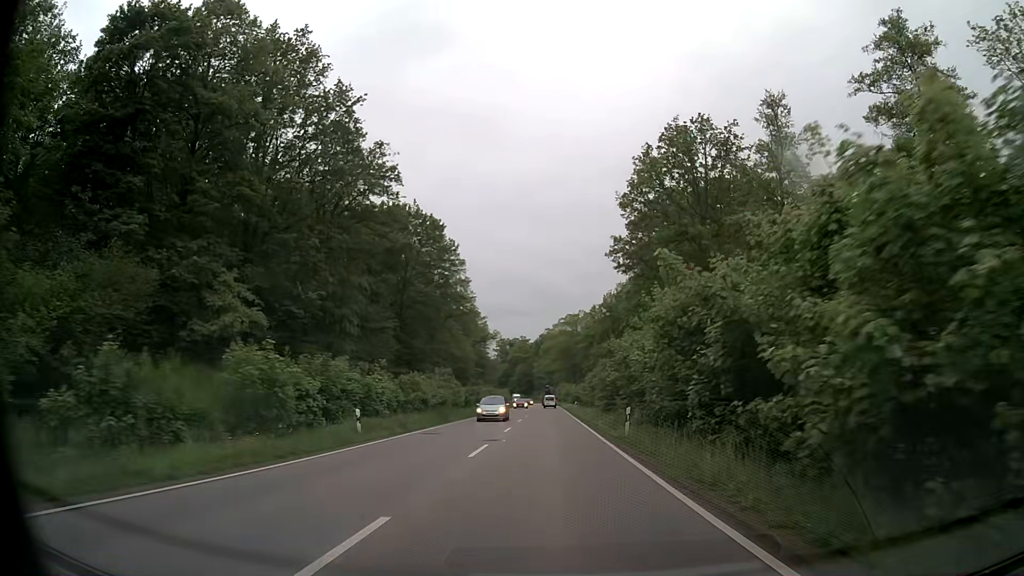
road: secondary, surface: asphalt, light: Day
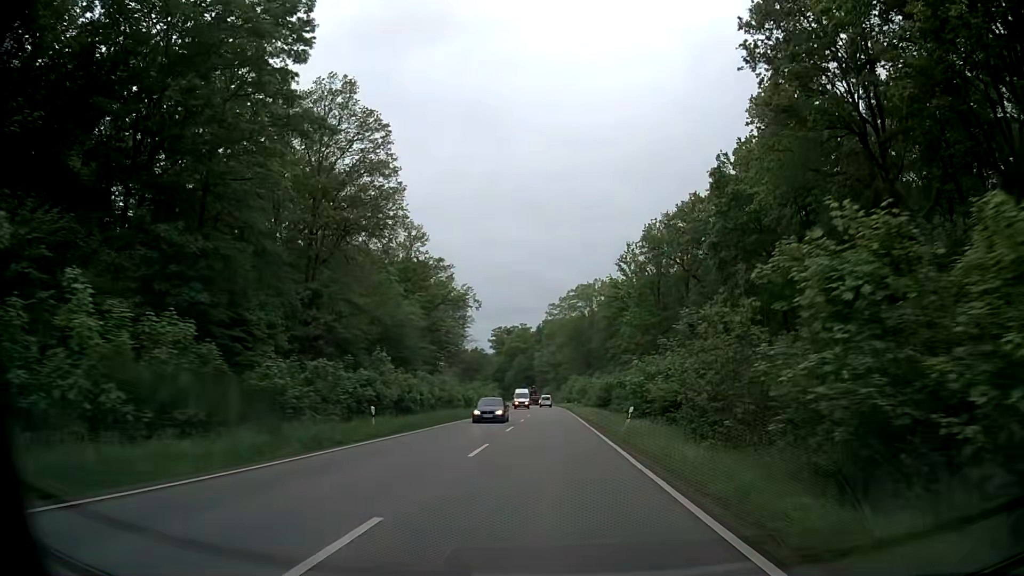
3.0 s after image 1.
(-0.2, +48.3) m; 0°
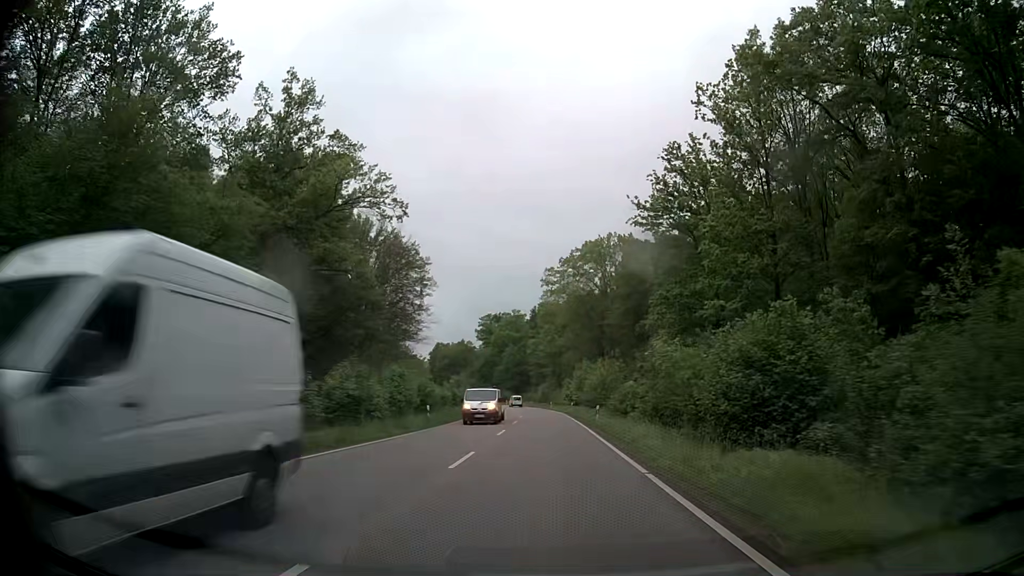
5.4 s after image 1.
(-0.2, +38.3) m; 0°
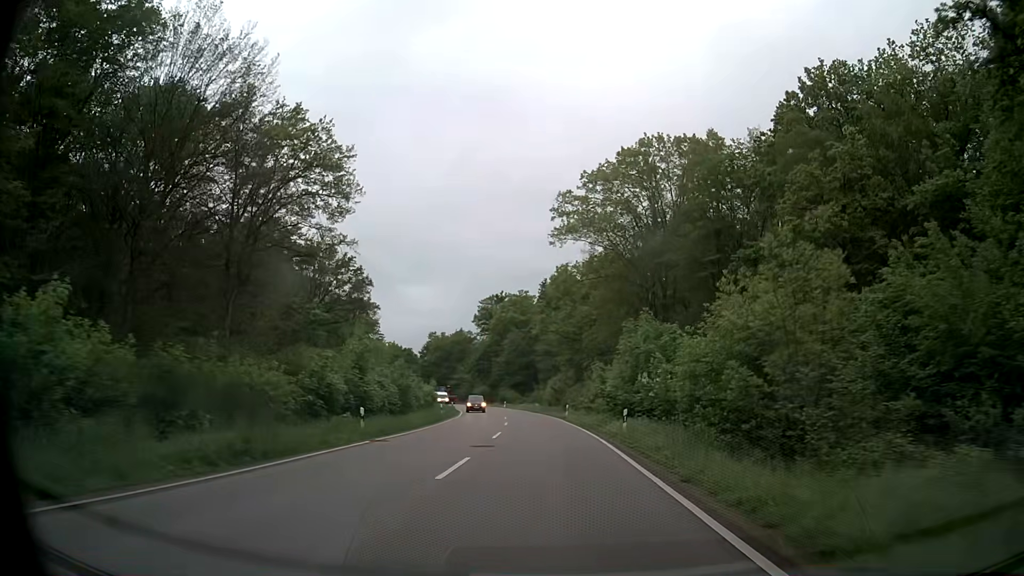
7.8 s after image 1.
(-0.4, +38.1) m; -2°
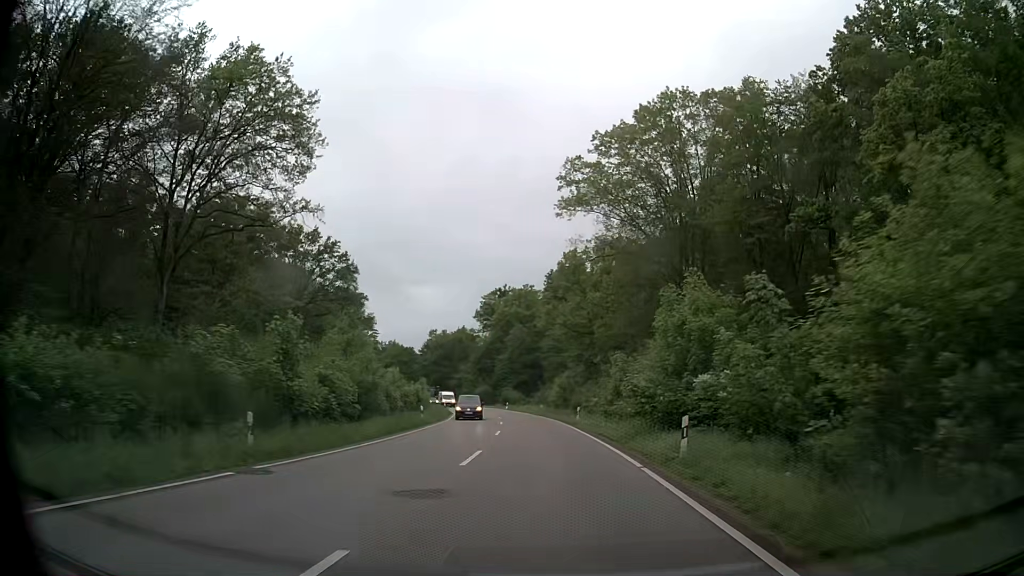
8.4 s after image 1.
(0.0, +9.5) m; 0°
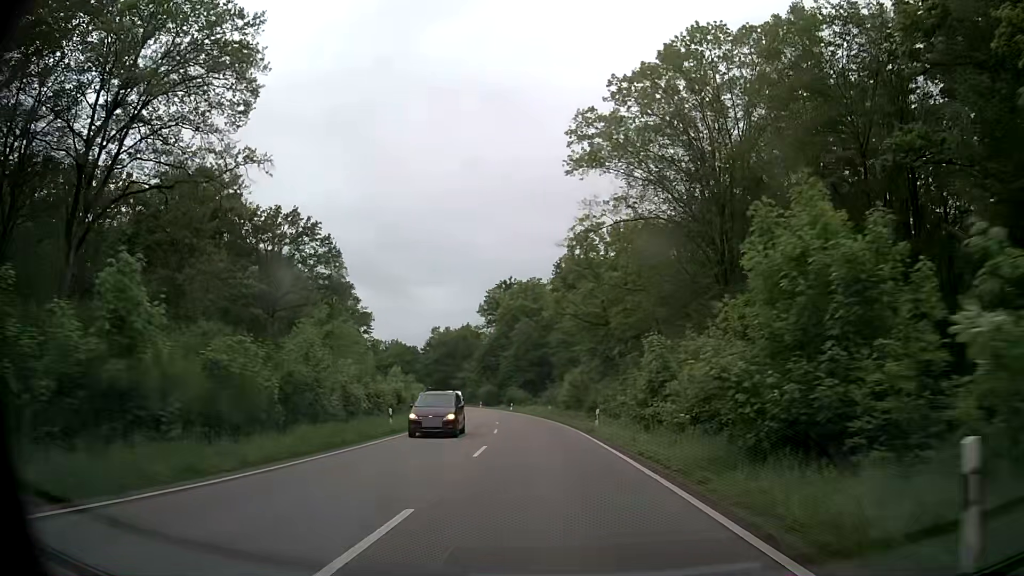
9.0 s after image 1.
(-0.1, +9.6) m; -1°
